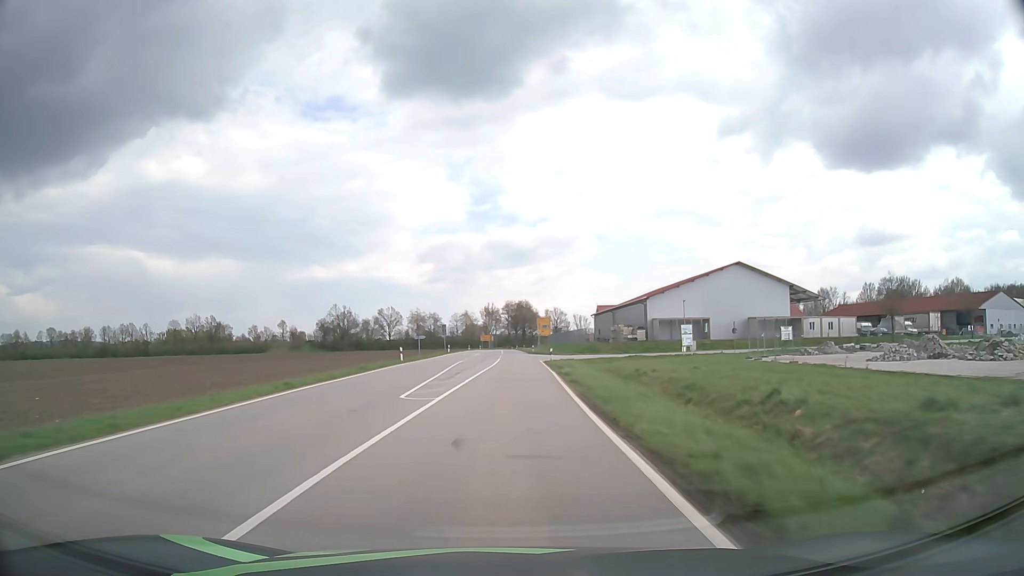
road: tertiary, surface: asphalt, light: Day
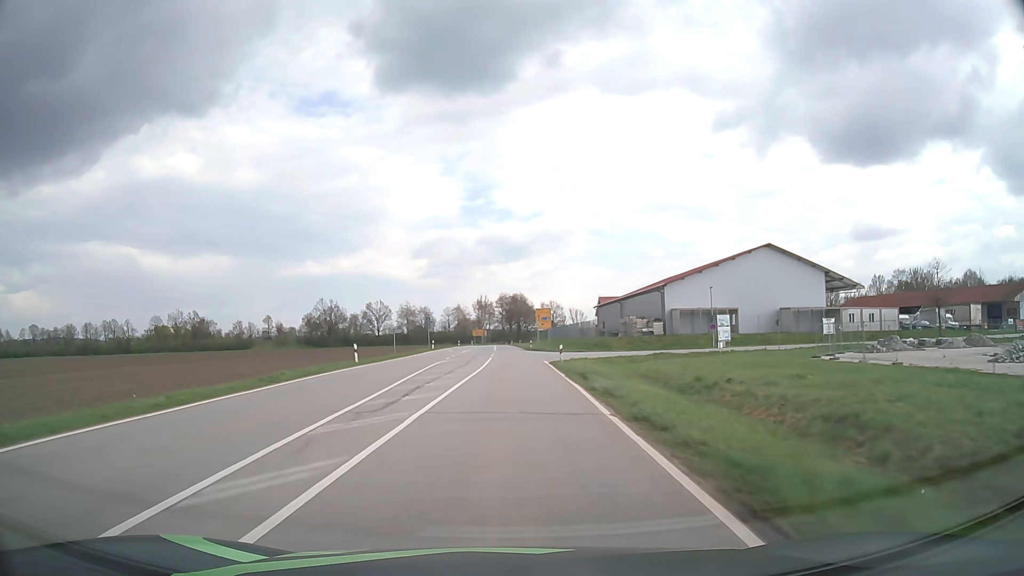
(+0.1, +12.9) m; 0°
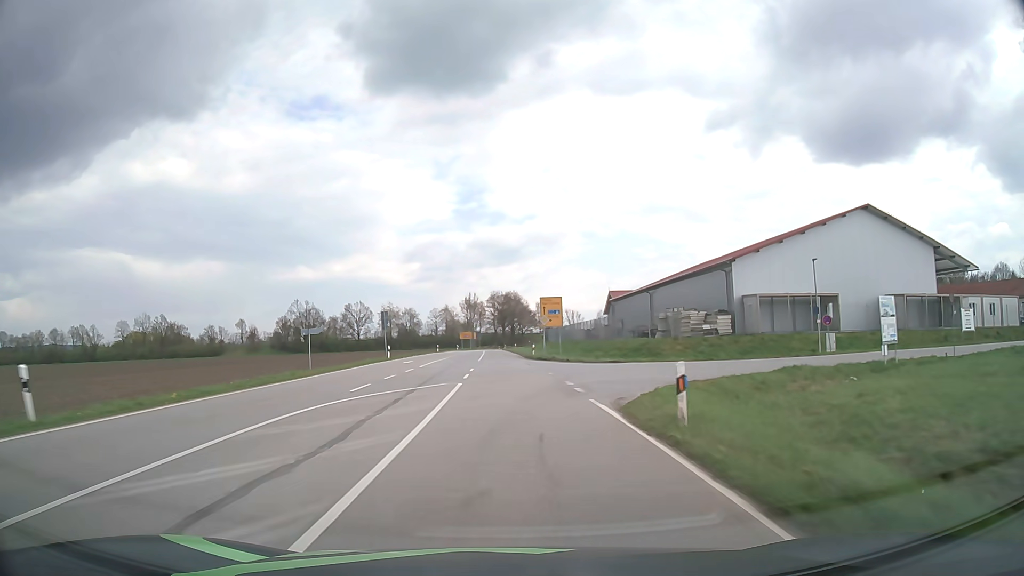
(+0.2, +25.1) m; +1°
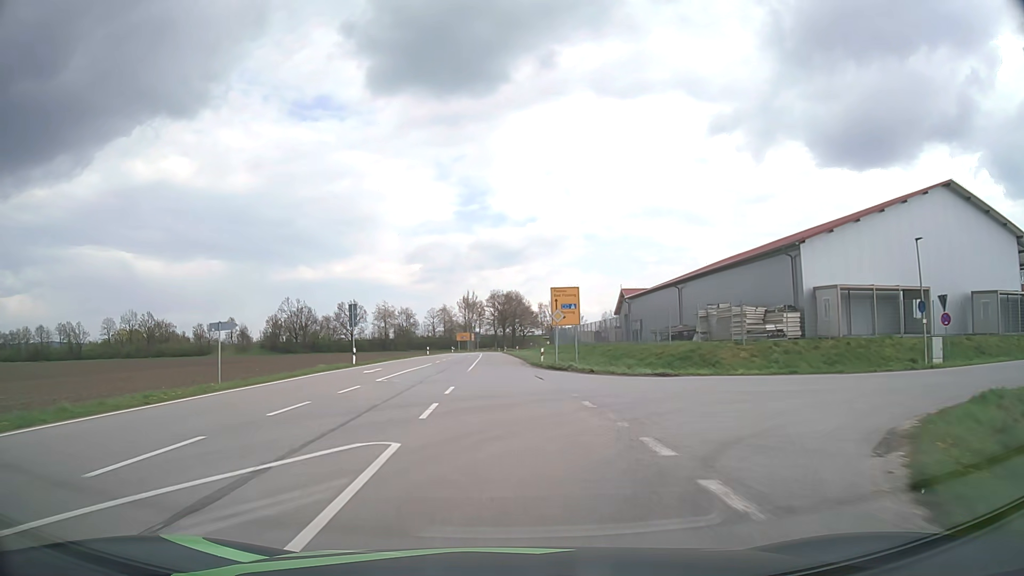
(0.0, +12.2) m; 0°
